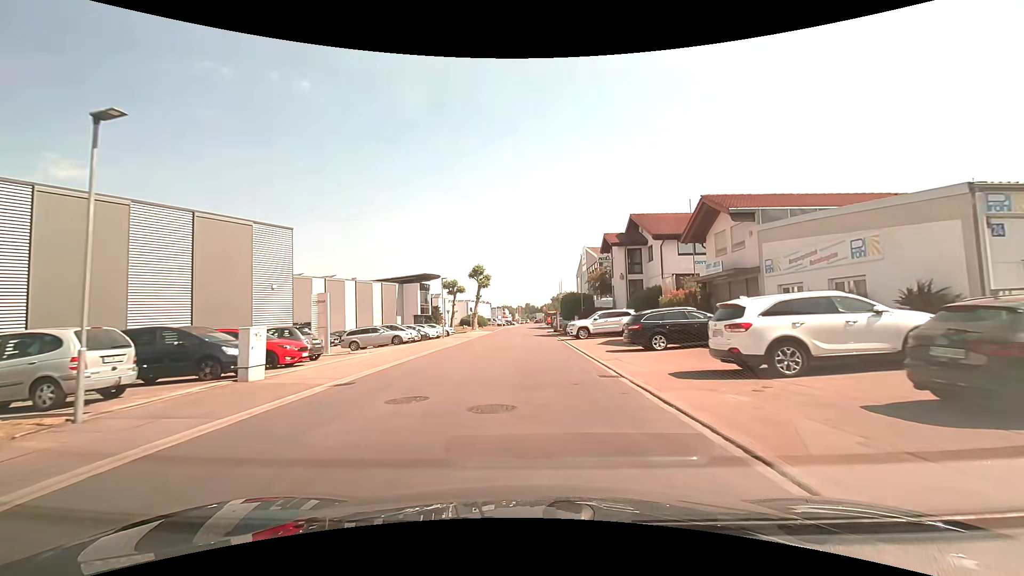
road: unclassified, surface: asphalt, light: Day
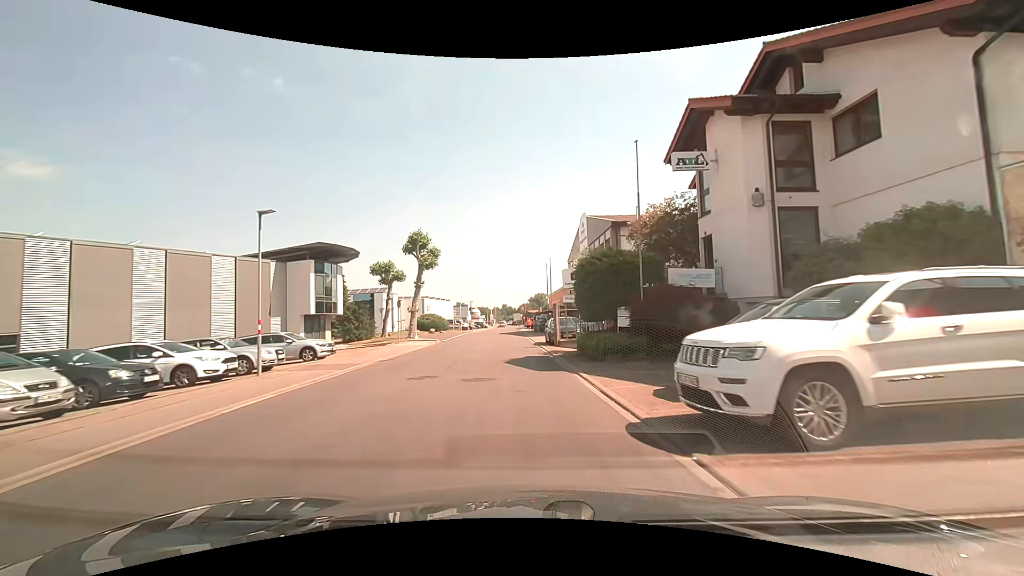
(+0.3, +27.3) m; +2°
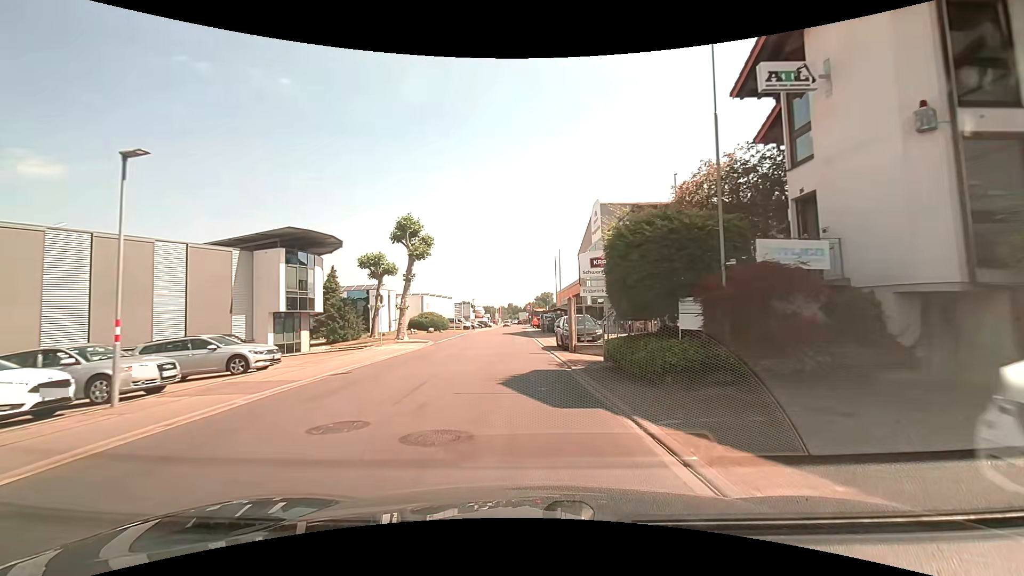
(0.0, +5.9) m; 0°
(0, +10) (-1, +20) (-1, +30) (-1, +40) (-2, +50) (-2, +60) (-2, +70) (-2, +80) (-2, +90) (-2, +100) m
